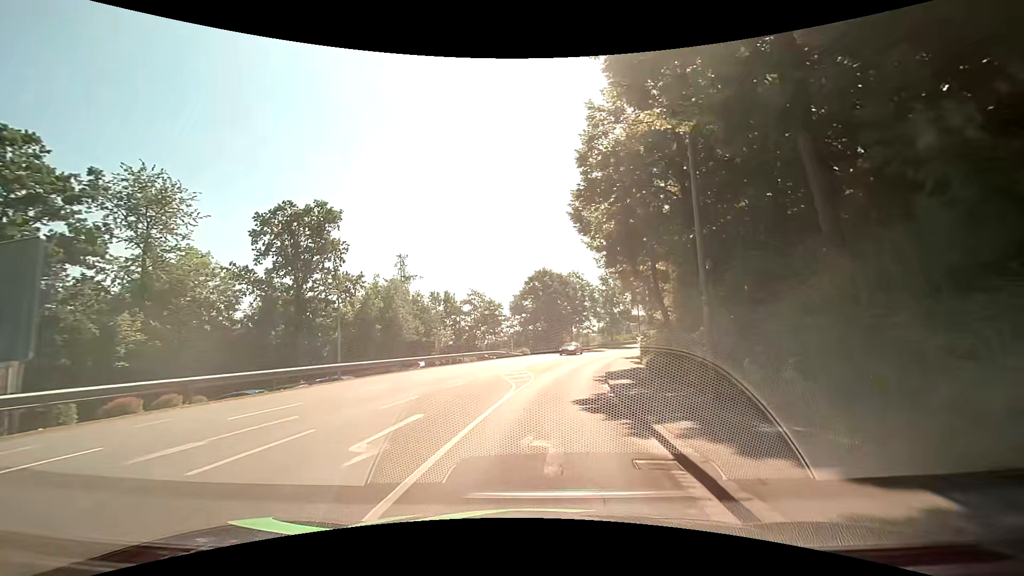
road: tertiary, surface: asphalt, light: Day
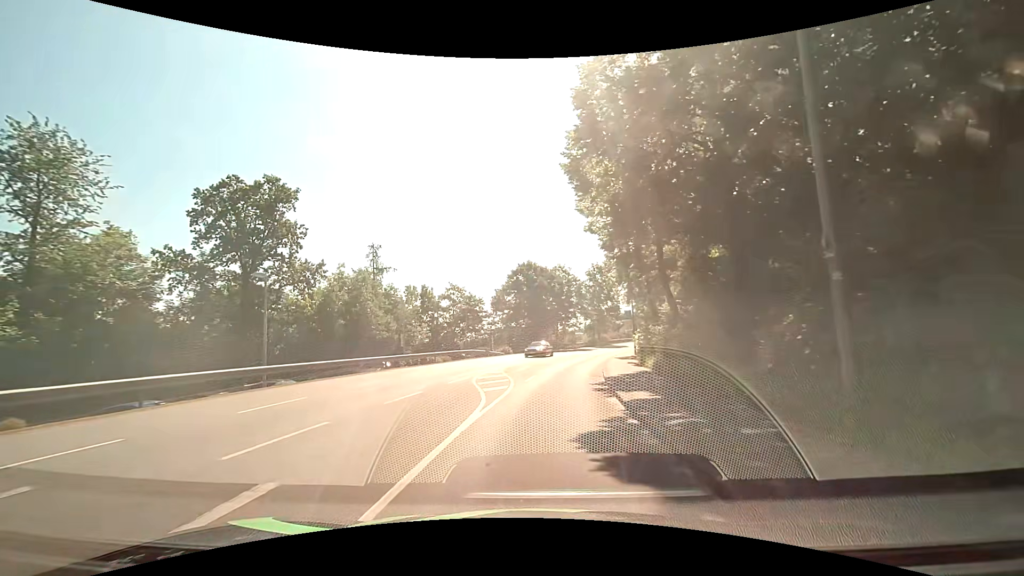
(+0.1, +5.4) m; +2°
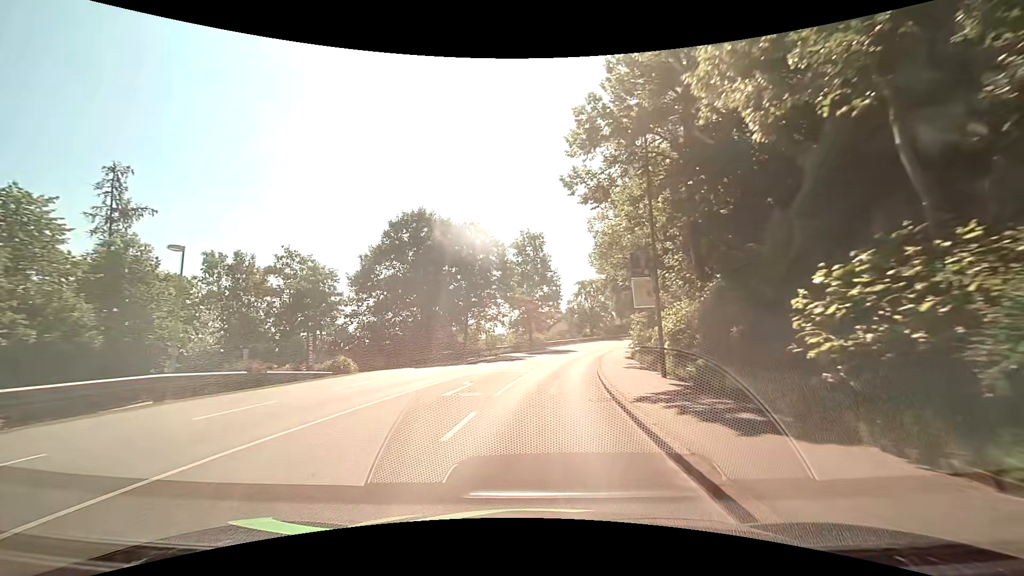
(+2.2, +30.0) m; +9°
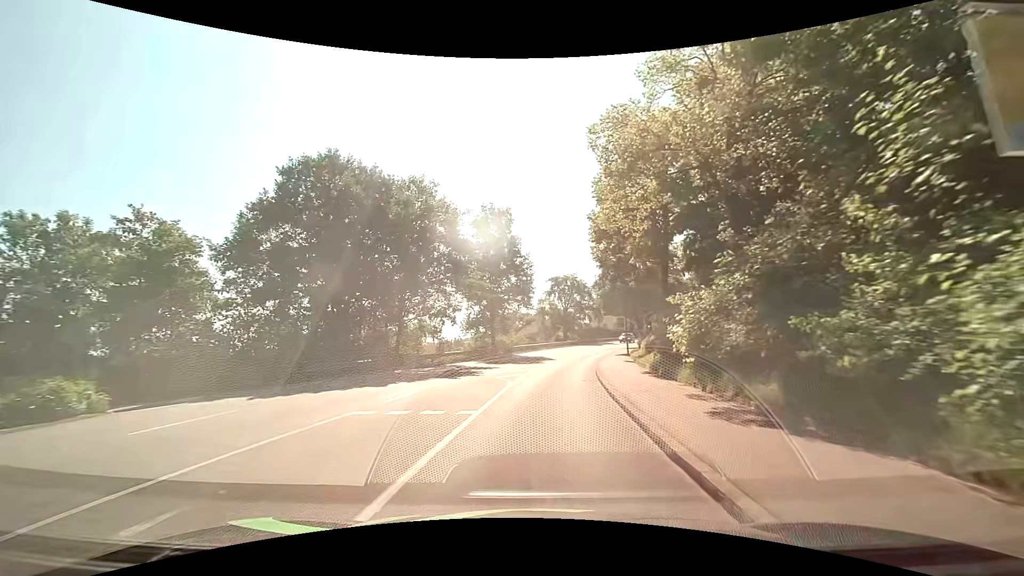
(+0.2, +13.3) m; +2°
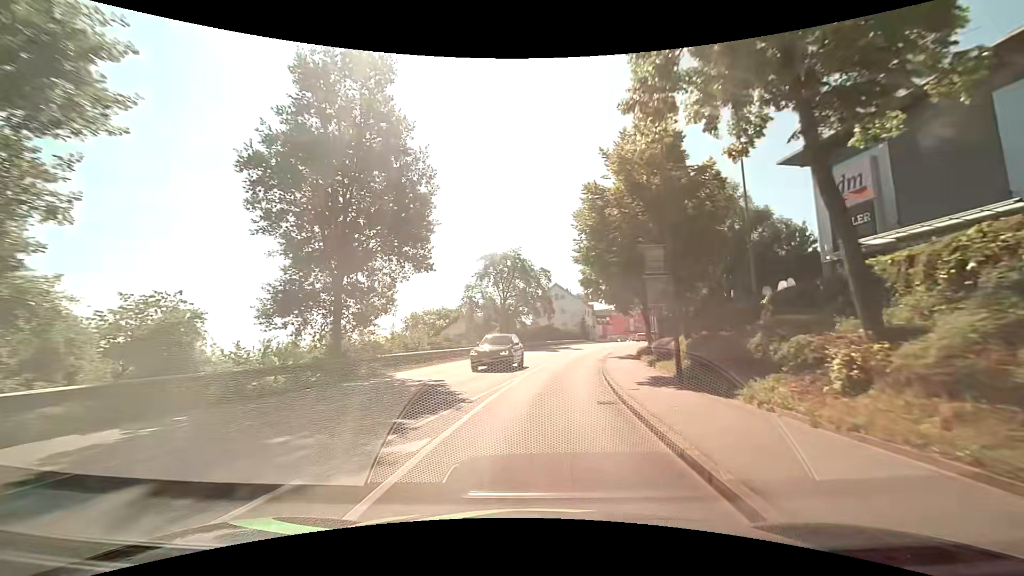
(+1.7, +27.0) m; +8°
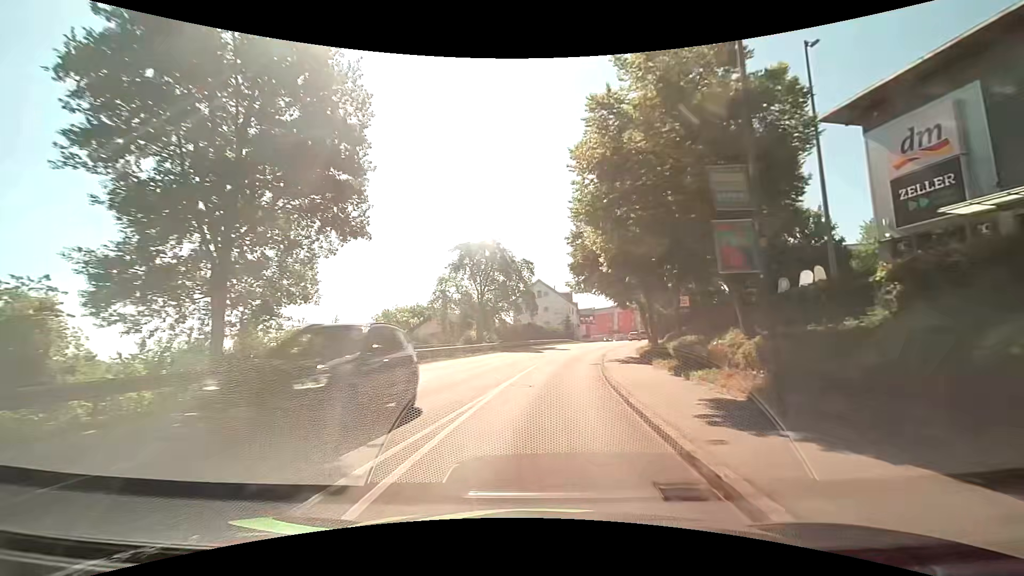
(+0.1, +6.8) m; +2°
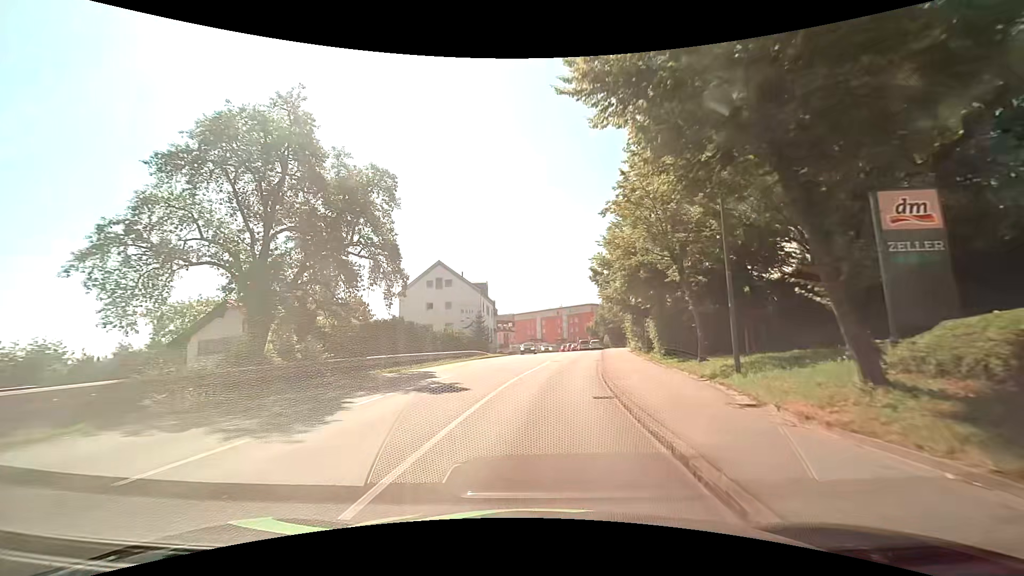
(+2.6, +33.0) m; +9°
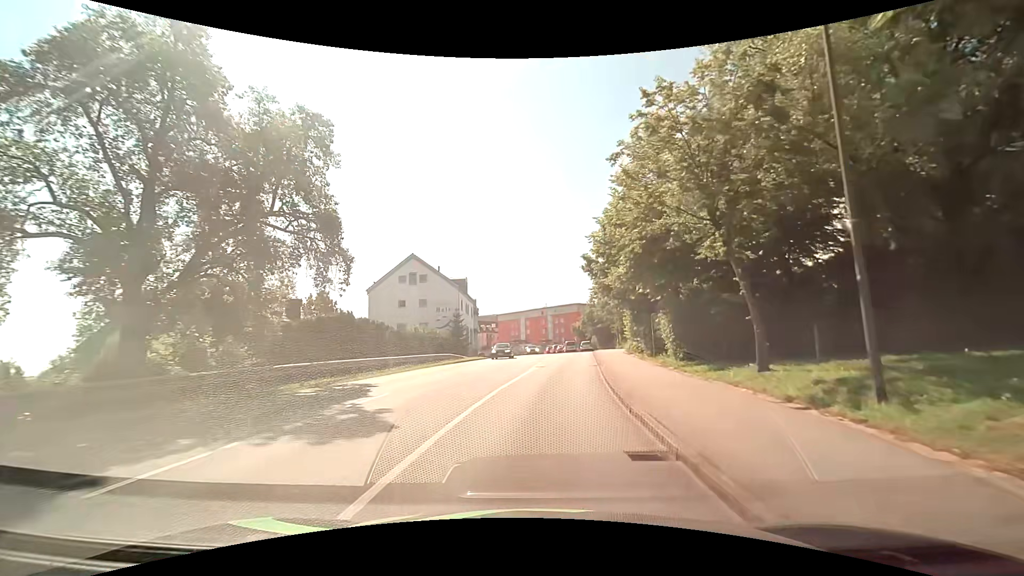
(+0.1, +6.2) m; +2°
